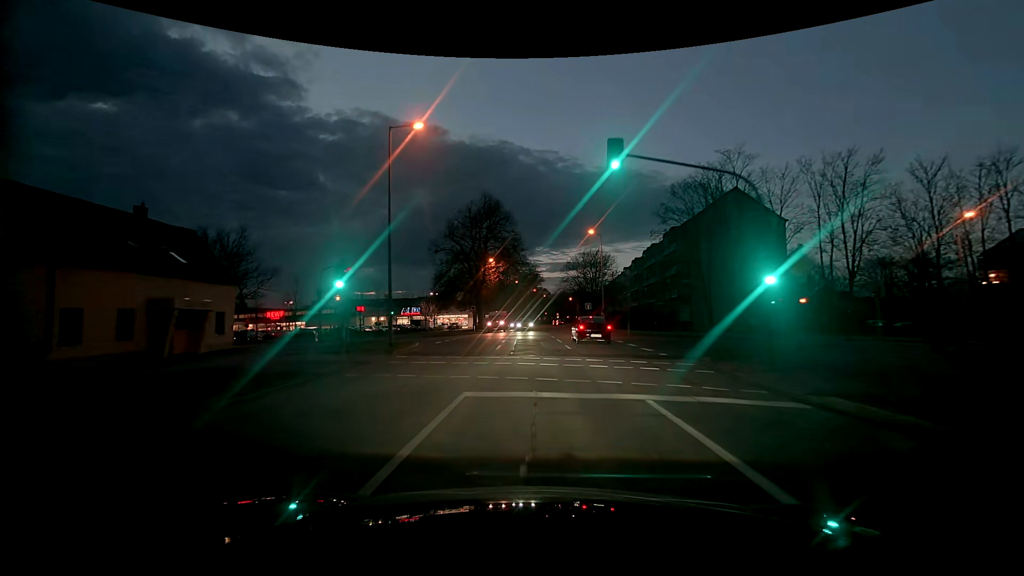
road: residential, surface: asphalt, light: Dusk
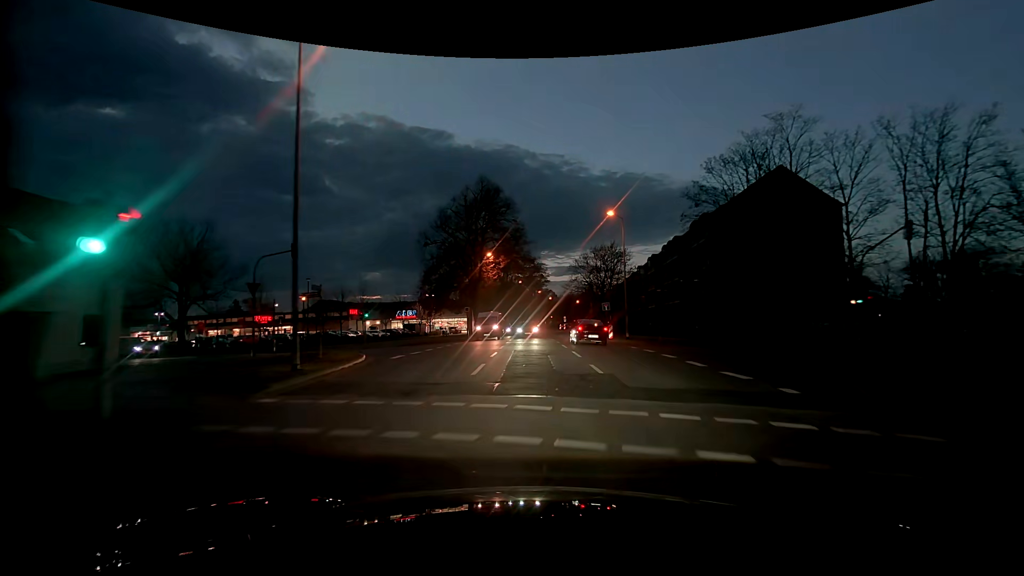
(+0.1, +9.3) m; +1°
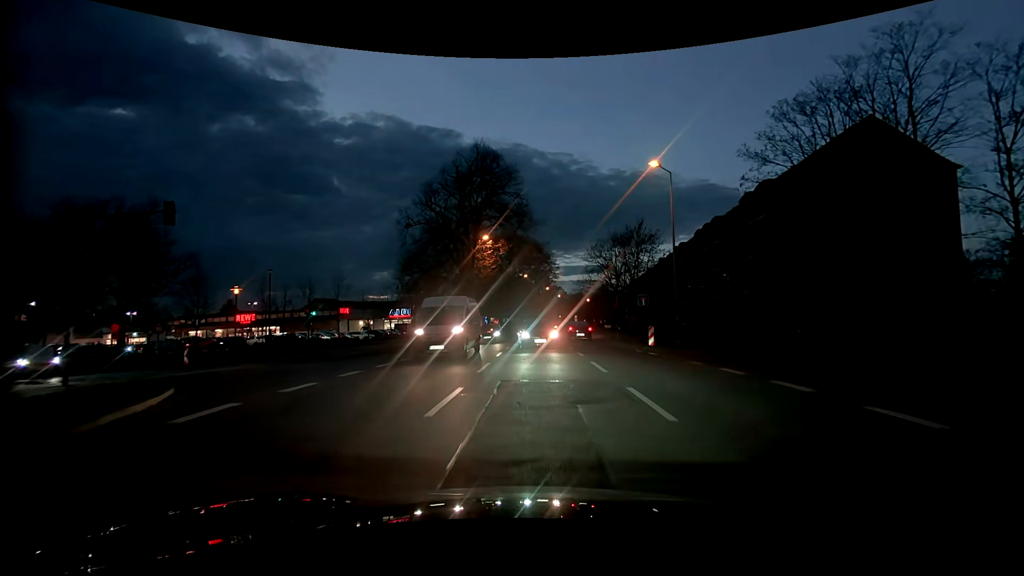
(-0.2, +11.2) m; -2°
